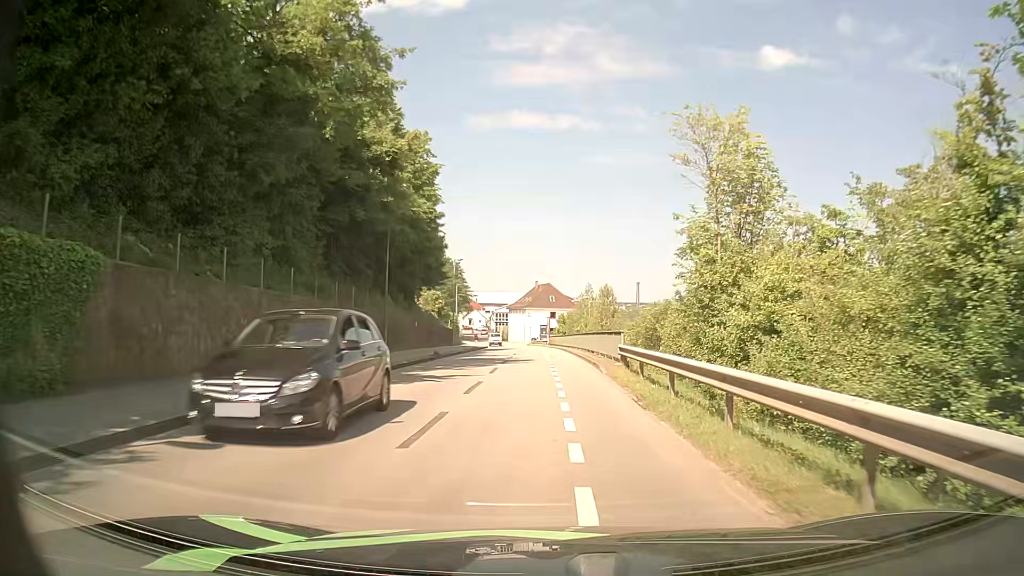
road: residential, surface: asphalt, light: Day
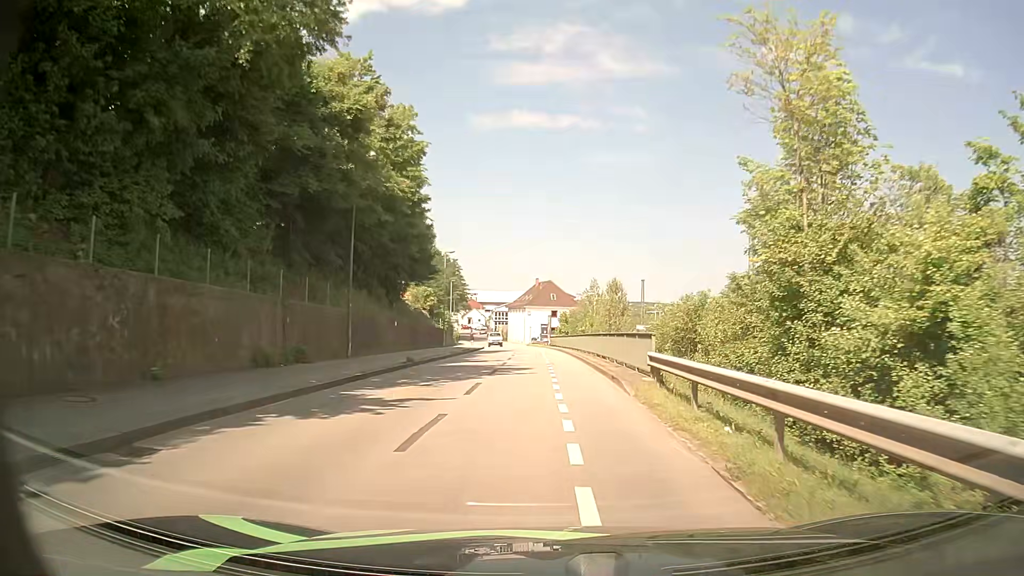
(0.0, +6.0) m; 0°
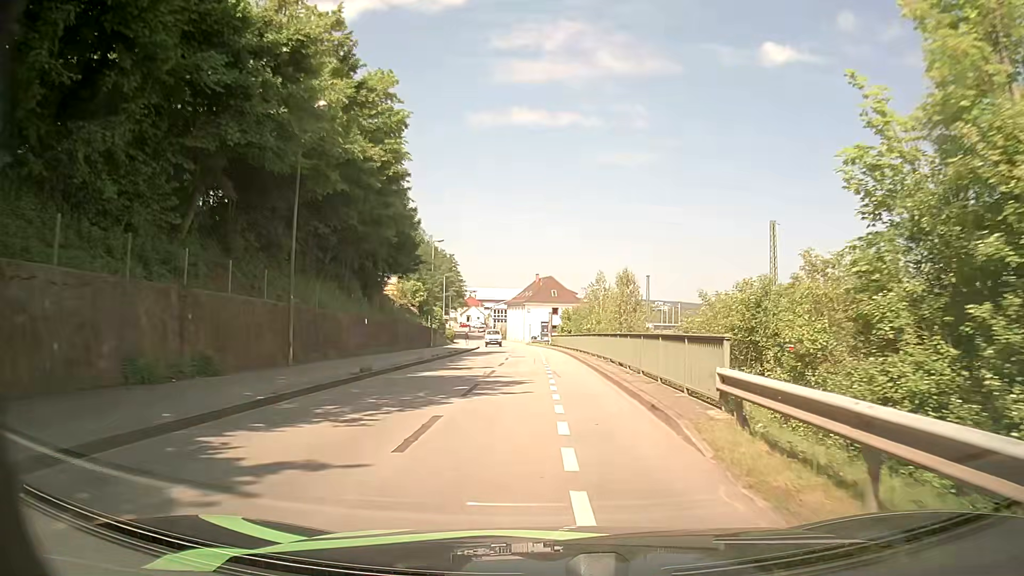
(0.0, +6.2) m; 0°
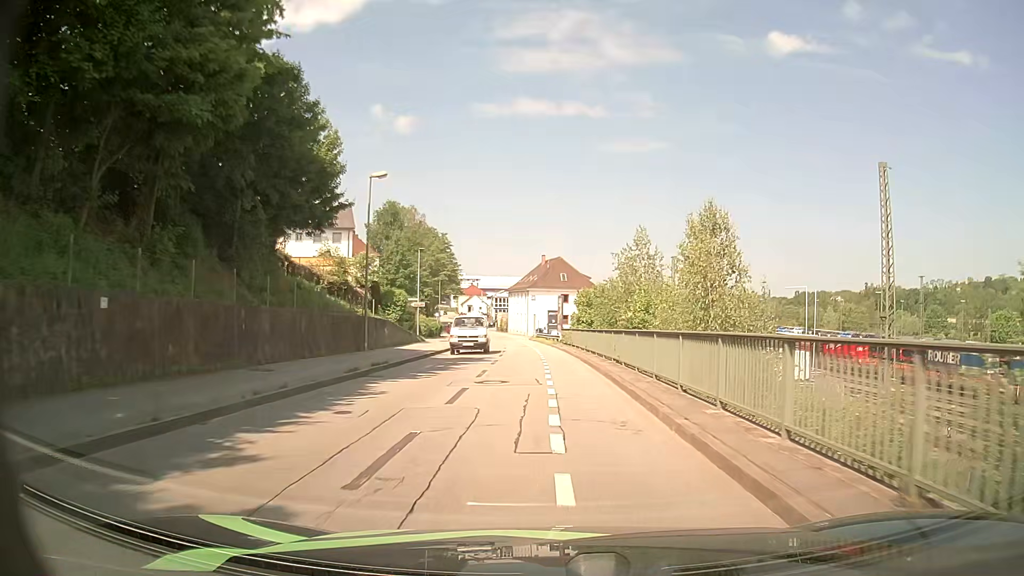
(0.0, +19.8) m; 0°
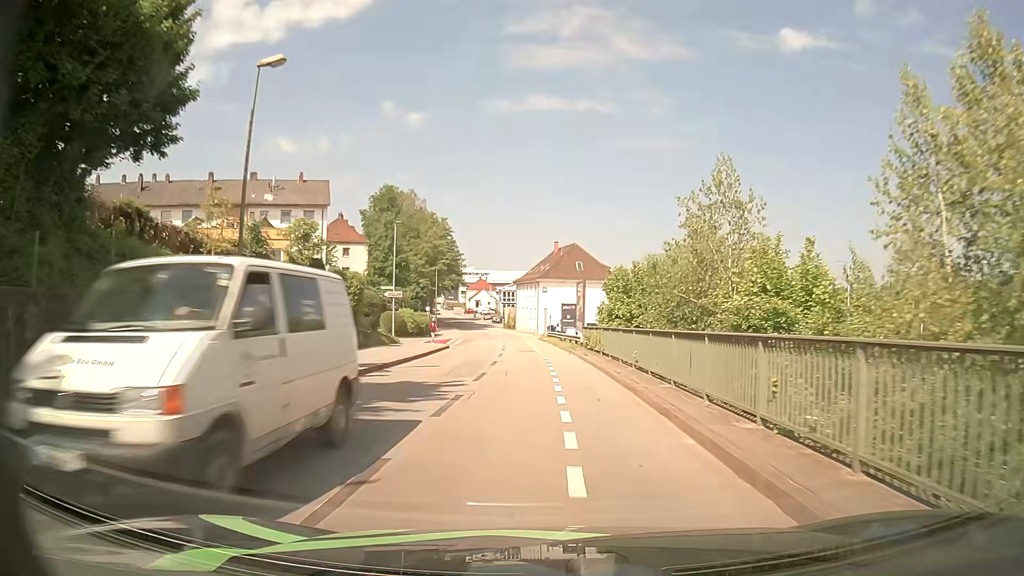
(-0.2, +13.9) m; -2°
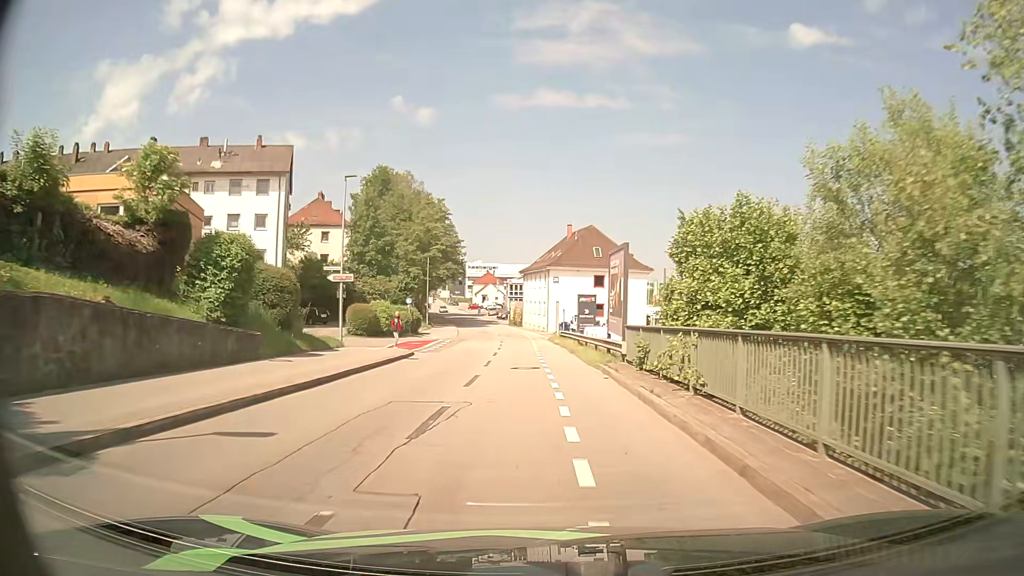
(0.0, +14.0) m; -1°
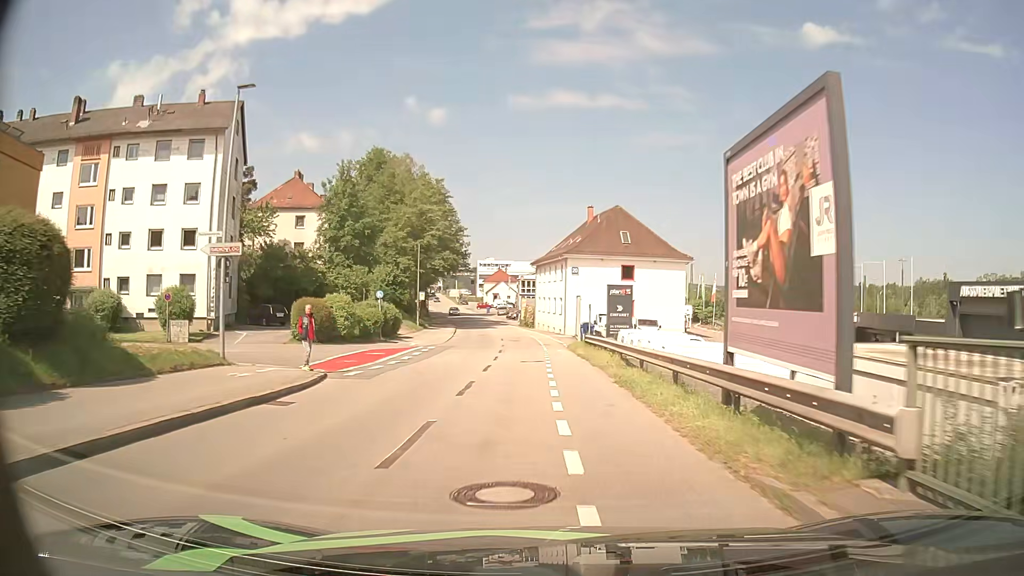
(-0.1, +13.7) m; -1°
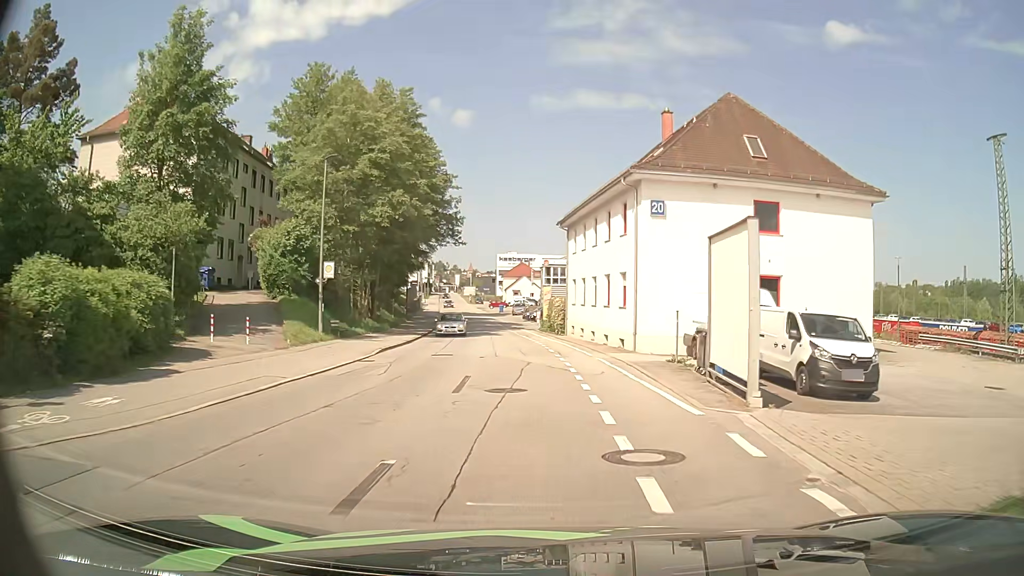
(-0.8, +33.2) m; -2°
(0, +10) (0, +20) (-1, +30) (-2, +40) (-3, +50) (-5, +60) (-6, +70) (-8, +79) (-10, +89) (-11, +99) m
